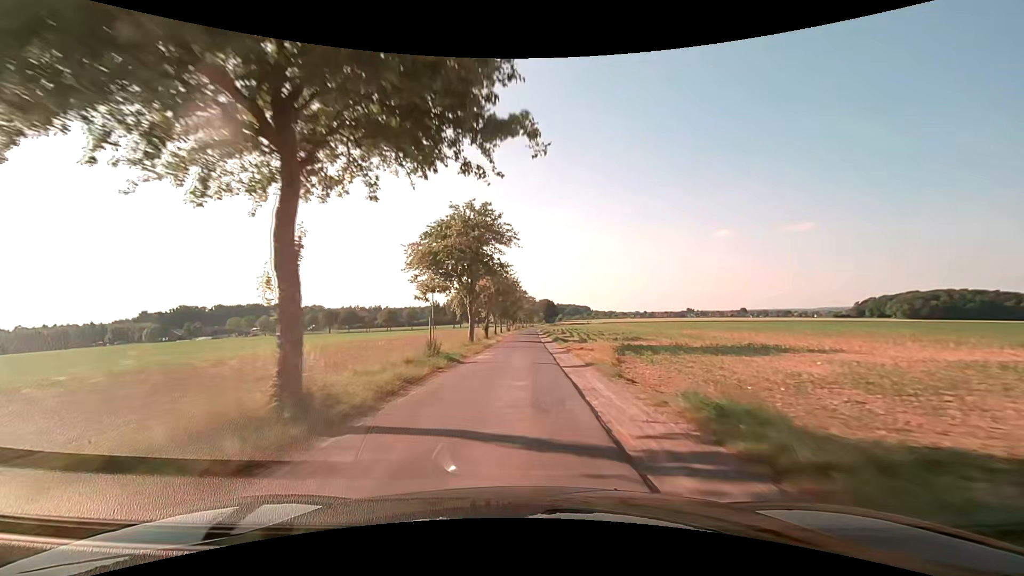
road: unclassified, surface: asphalt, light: Day
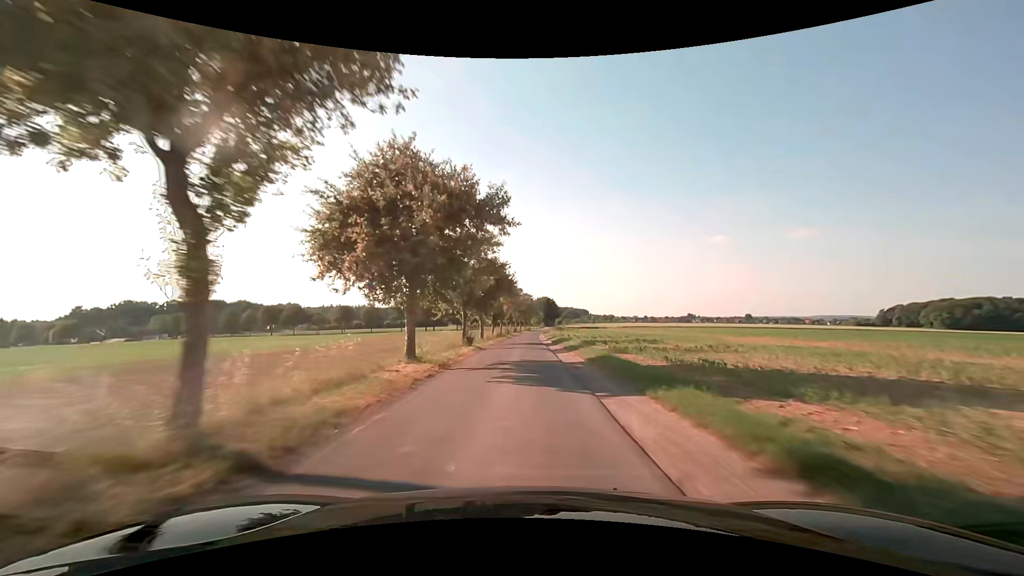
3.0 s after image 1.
(+0.1, +54.3) m; 0°
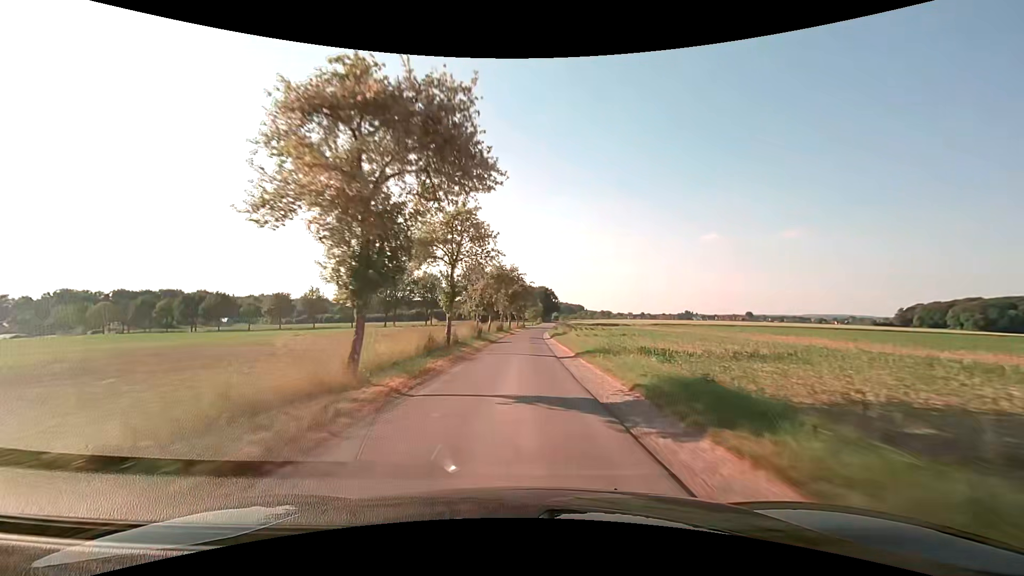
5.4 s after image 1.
(+0.3, +43.7) m; +1°
(0, +10) (0, +20) (0, +30) (0, +40) (0, +50) (+1, +60) (+1, +70) (+2, +80) (+2, +90) (+3, +100) m
